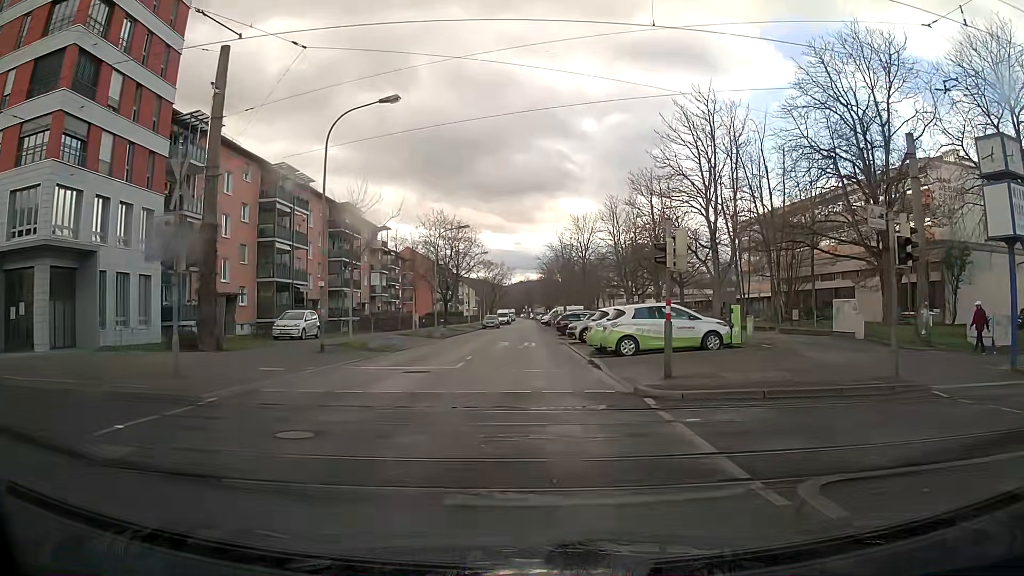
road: residential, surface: asphalt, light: Day
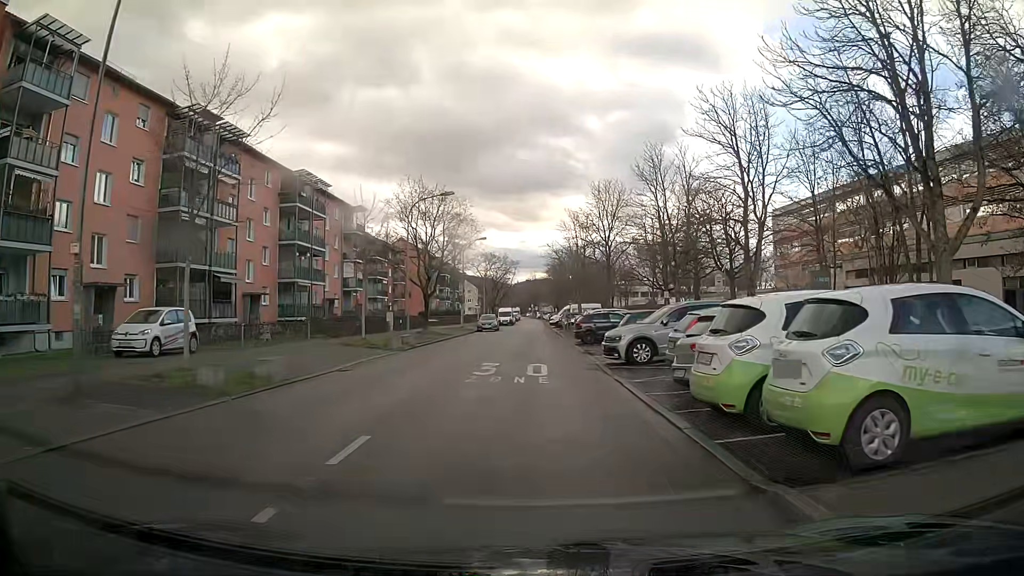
(-0.1, +14.6) m; -1°
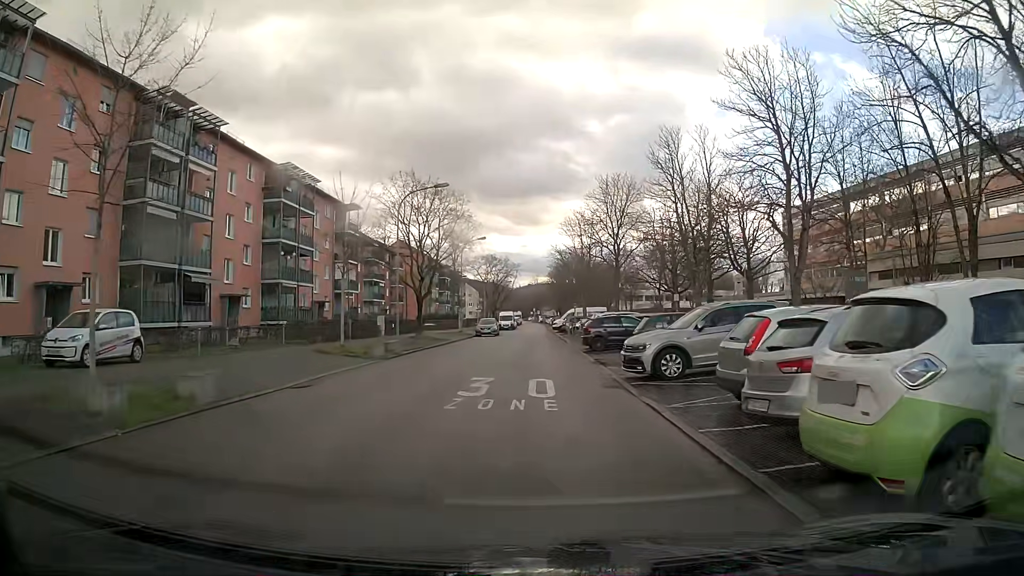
(0.0, +3.7) m; 0°
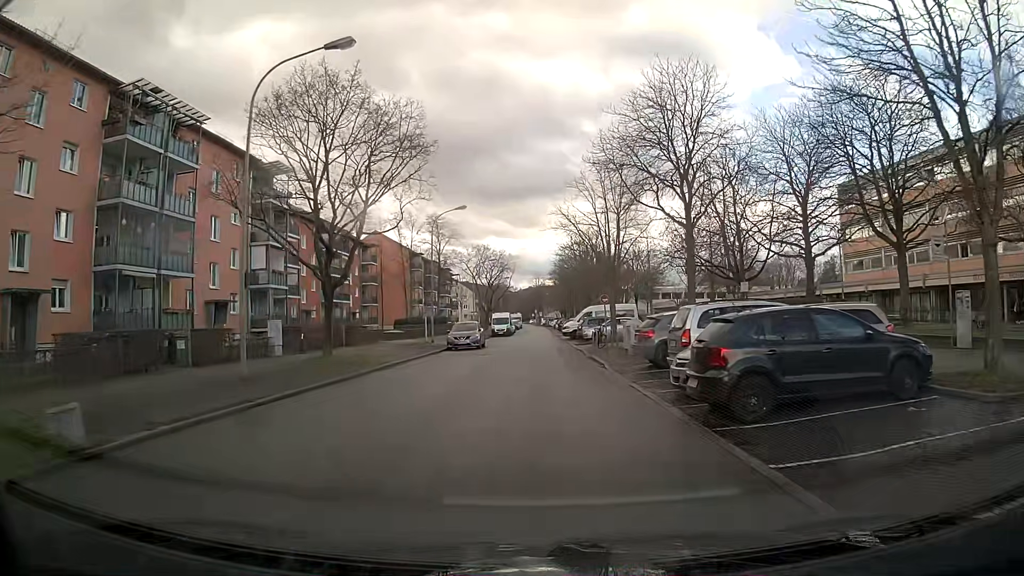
(-0.1, +20.1) m; 0°
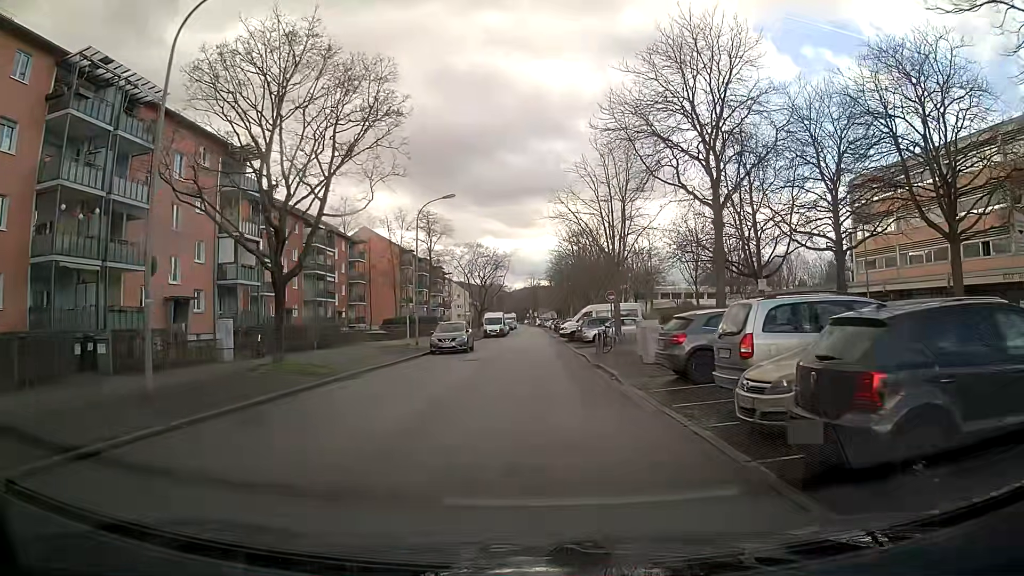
(0.0, +4.3) m; +1°
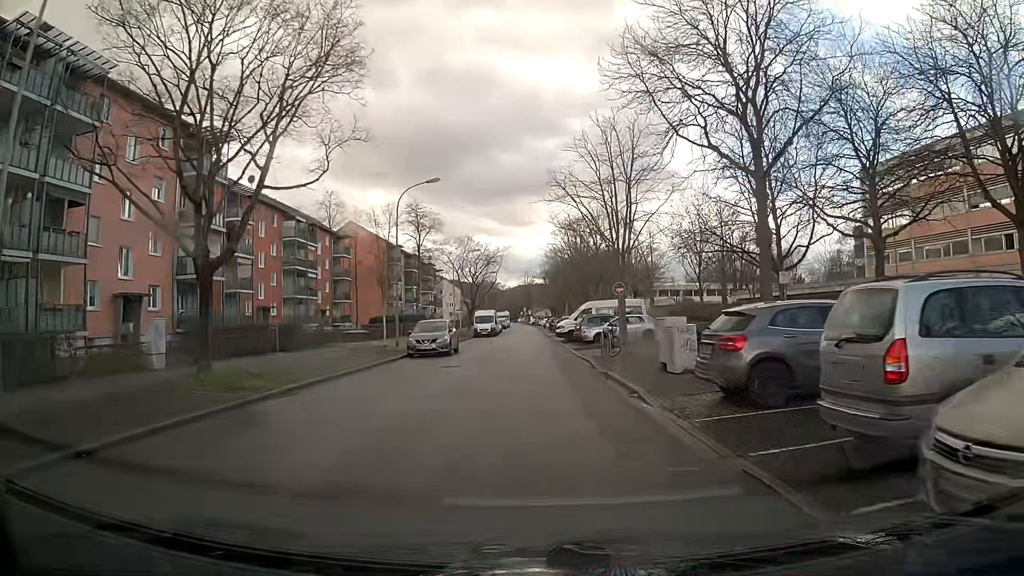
(0.0, +4.4) m; 0°
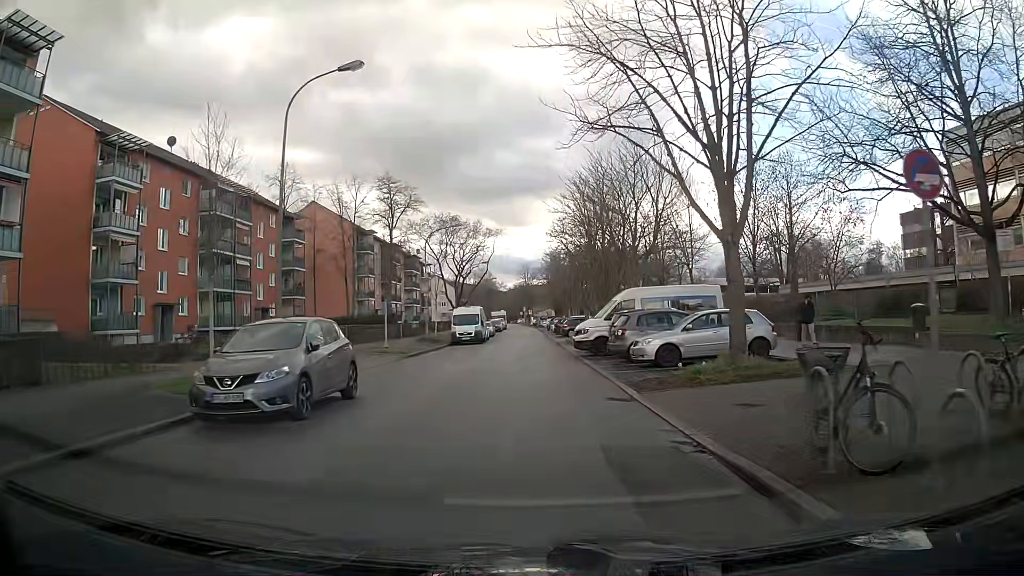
(0.0, +18.0) m; 0°
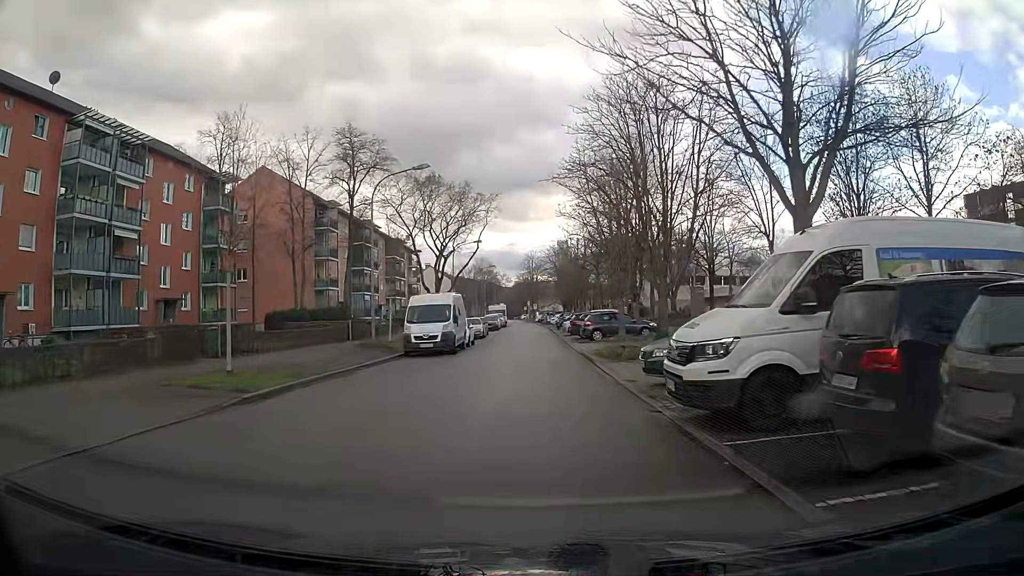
(0.0, +17.9) m; 0°
(0, +10) (0, +20) (0, +30) (0, +40) (0, +50) (0, +60) (0, +70) (0, +80) (0, +90) (-1, +100) m
